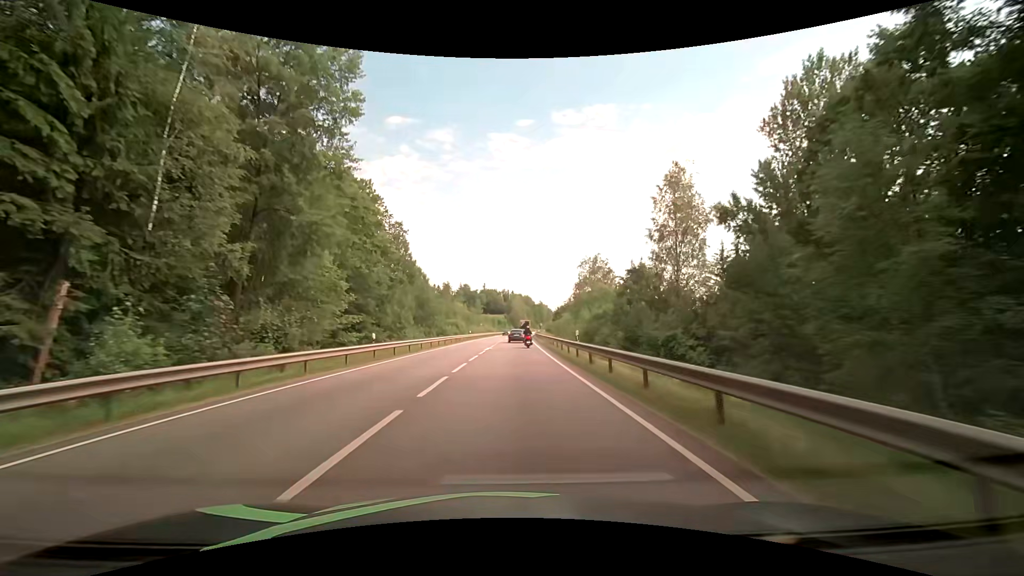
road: primary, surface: asphalt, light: Day
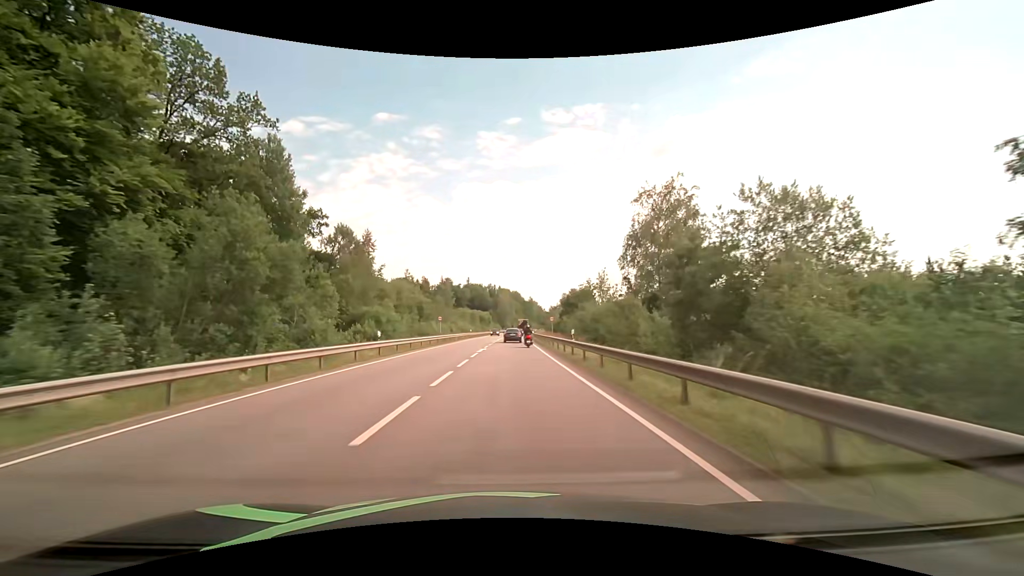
(+0.8, +46.5) m; +2°
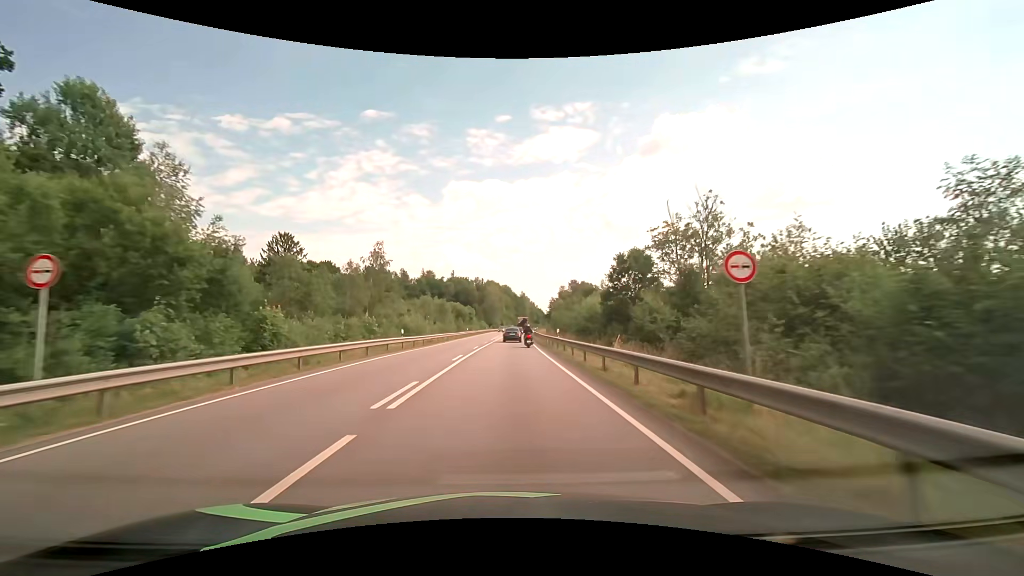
(+0.6, +45.4) m; +1°
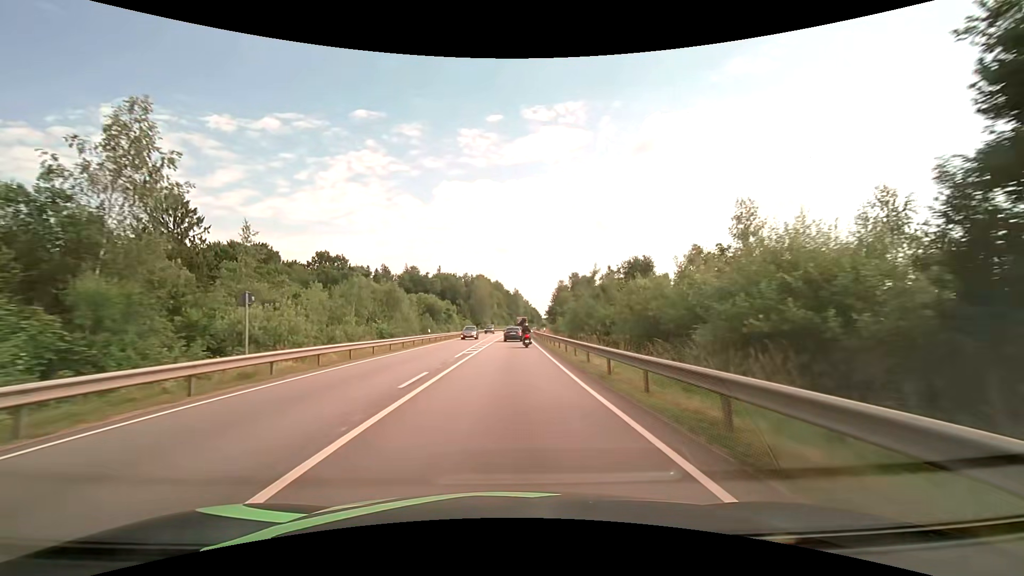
(+0.2, +33.1) m; +1°
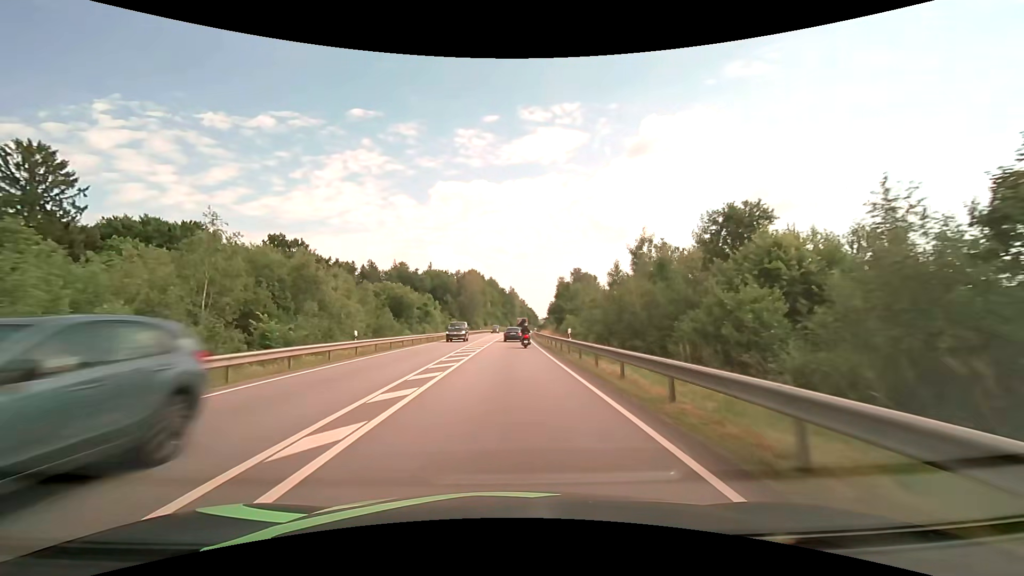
(+0.1, +21.7) m; 0°
(0, +10) (0, +20) (0, +30) (0, +40) (+1, +50) (+1, +60) (+1, +70) (+2, +80) (+2, +90) (+2, +100) m
